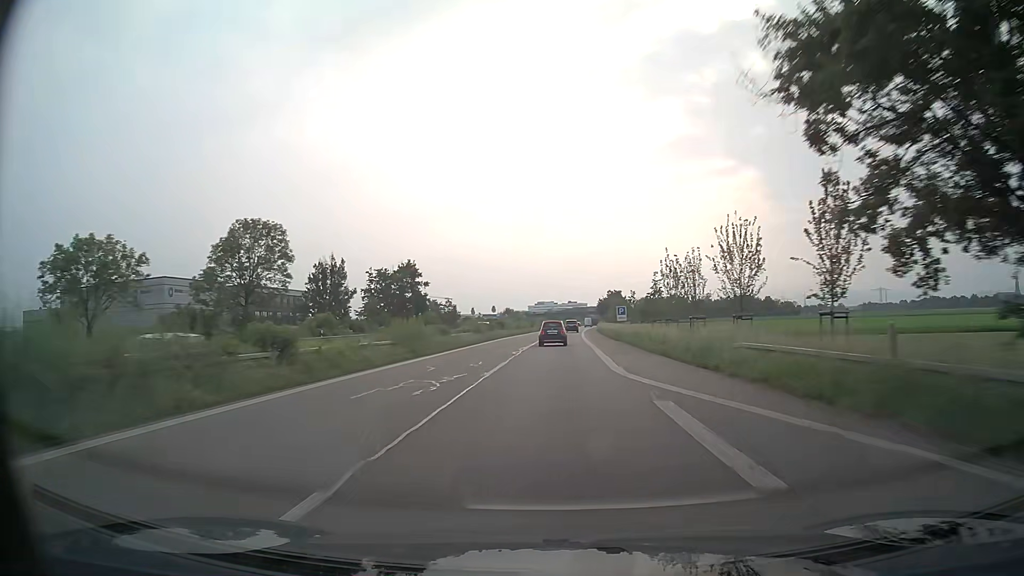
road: trunk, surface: asphalt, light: Day
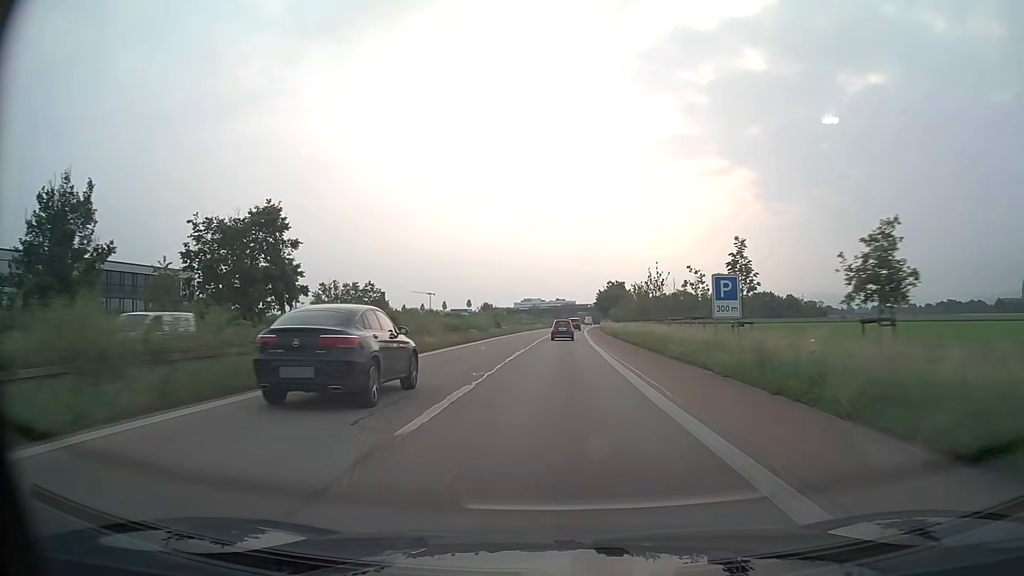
(+0.7, +45.8) m; +1°
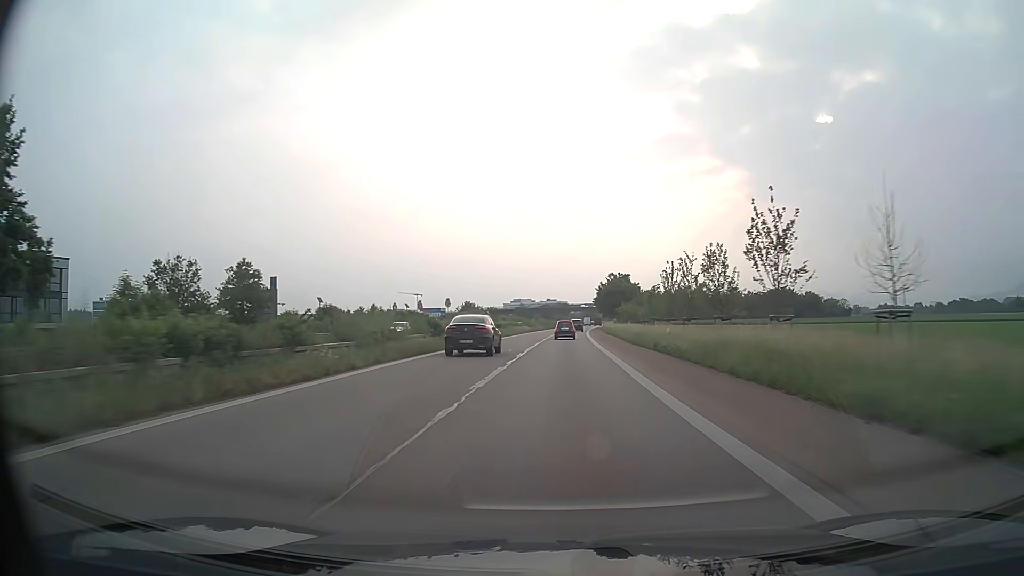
(+0.2, +30.6) m; +1°
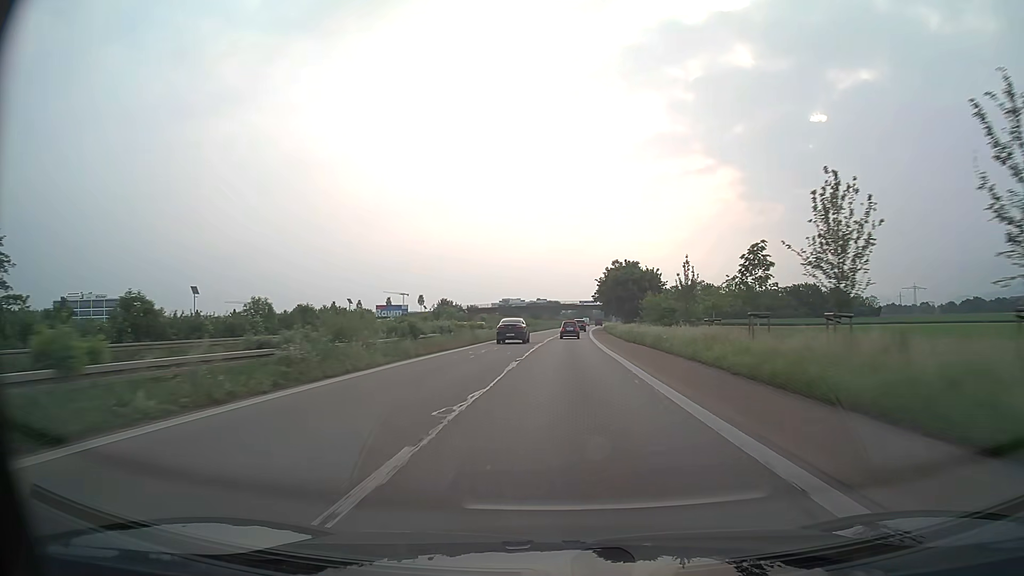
(+0.2, +30.7) m; +1°
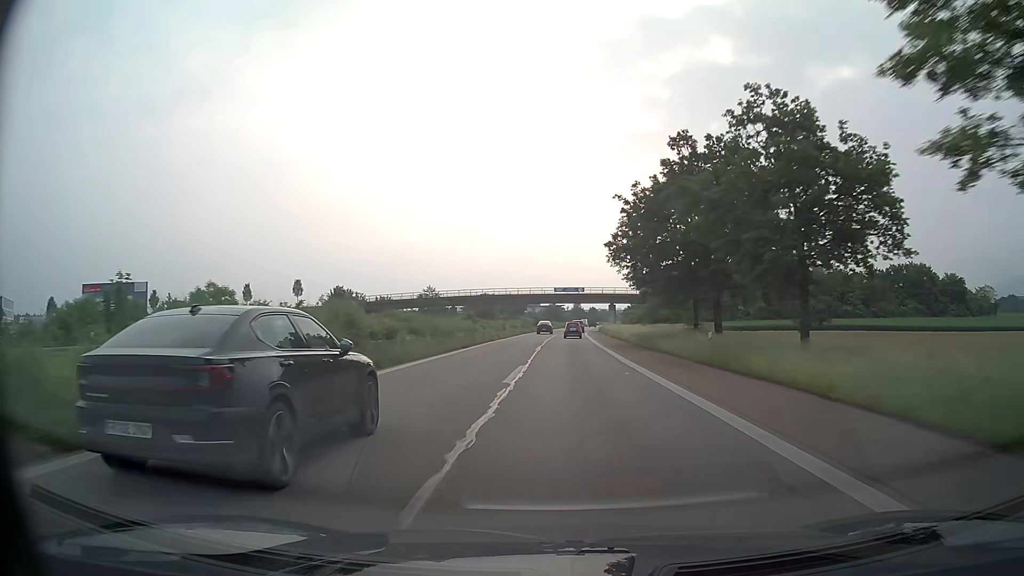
(+1.6, +77.2) m; +3°
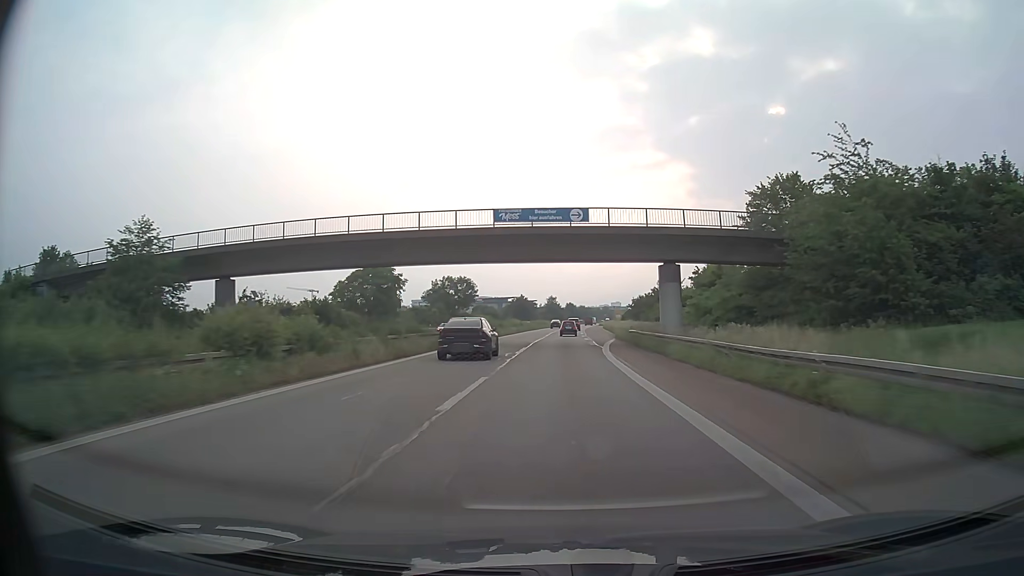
(+1.5, +77.1) m; +2°
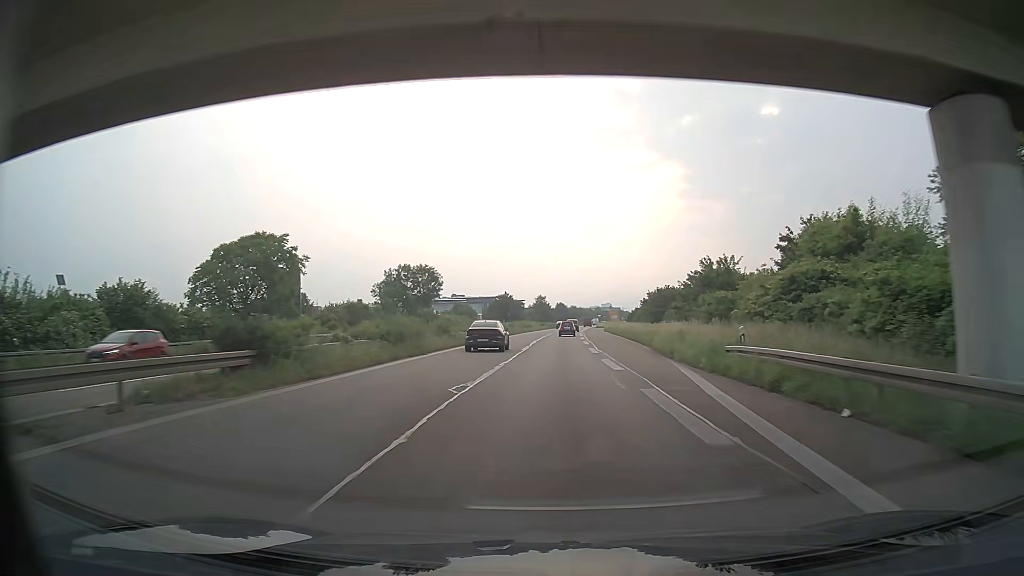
(+0.2, +30.4) m; +1°
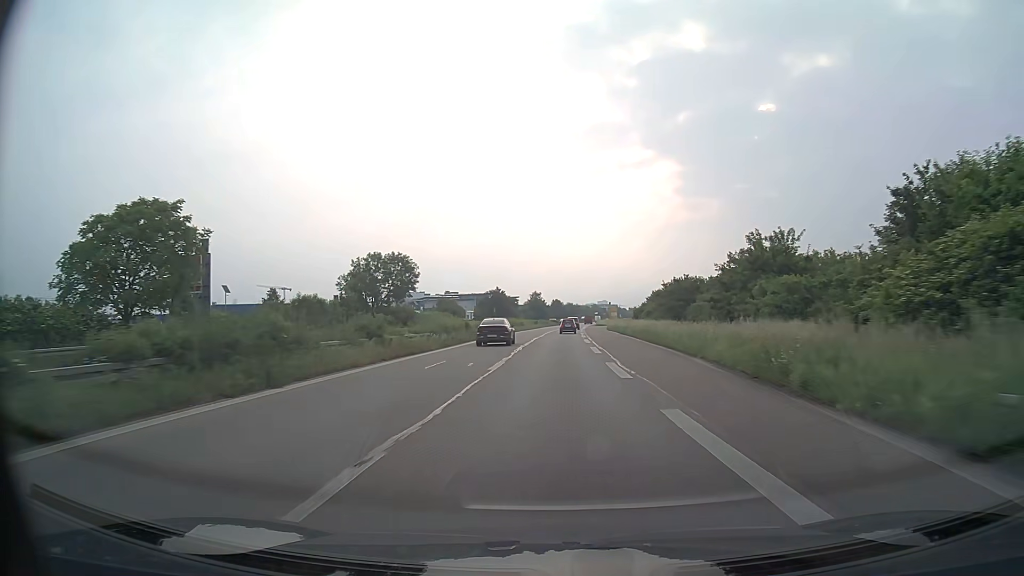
(+0.1, +15.1) m; 0°
(0, +10) (0, +20) (0, +30) (0, +40) (+1, +50) (+1, +60) (+1, +70) (+1, +80) (+2, +90) (+2, +100) m
